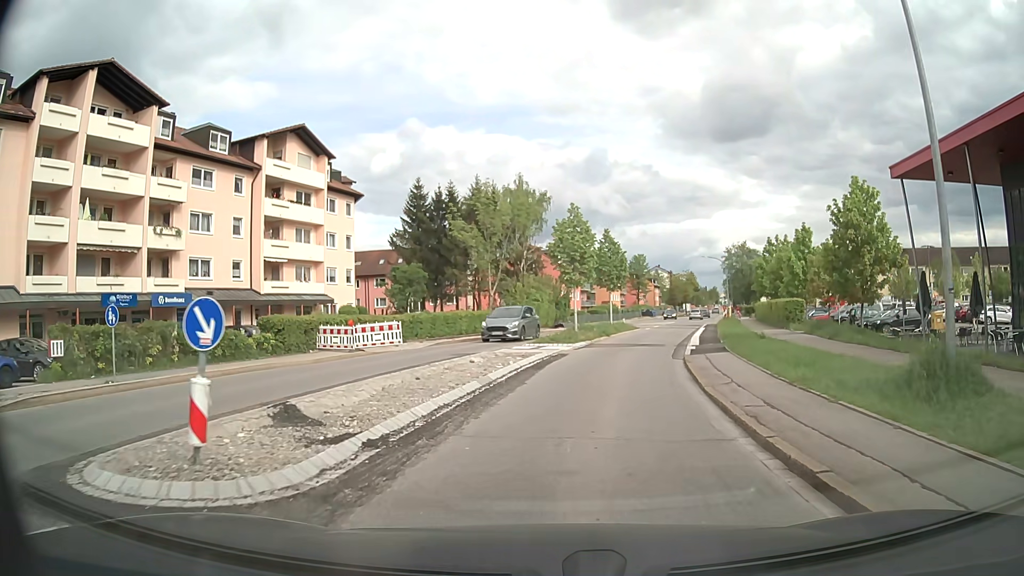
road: secondary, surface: asphalt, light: Day
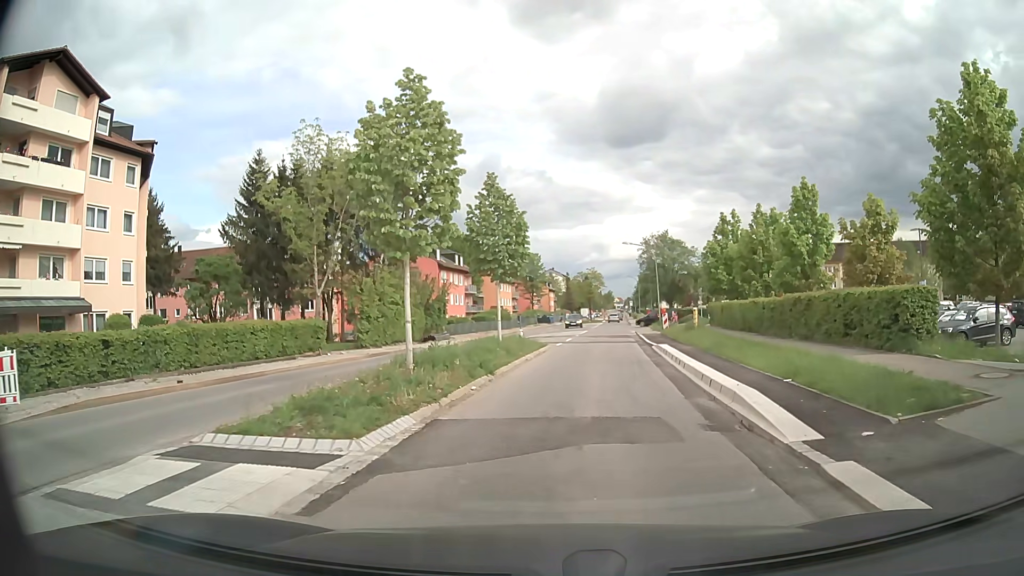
(+1.6, +18.8) m; +9°
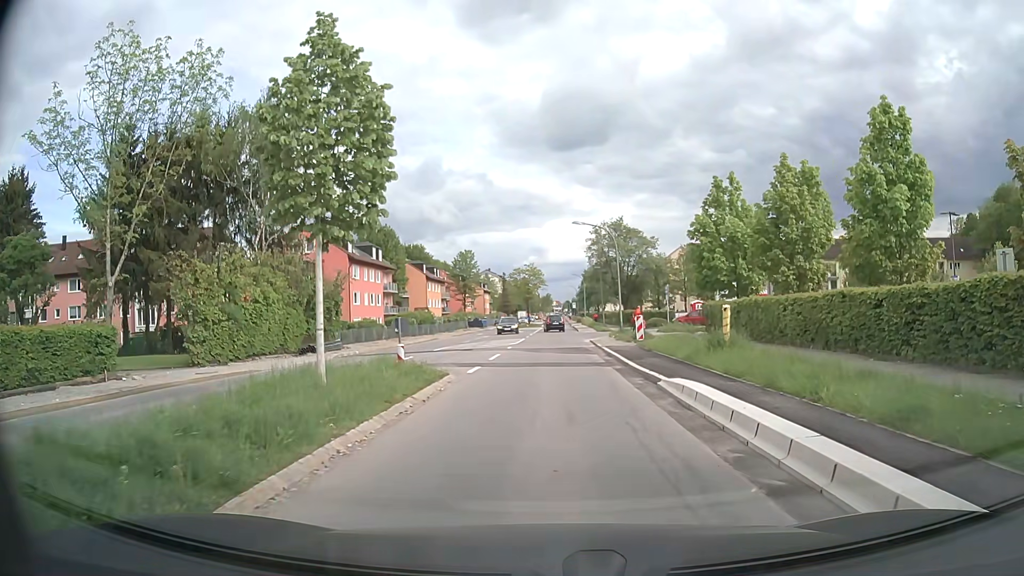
(+0.7, +13.9) m; +6°
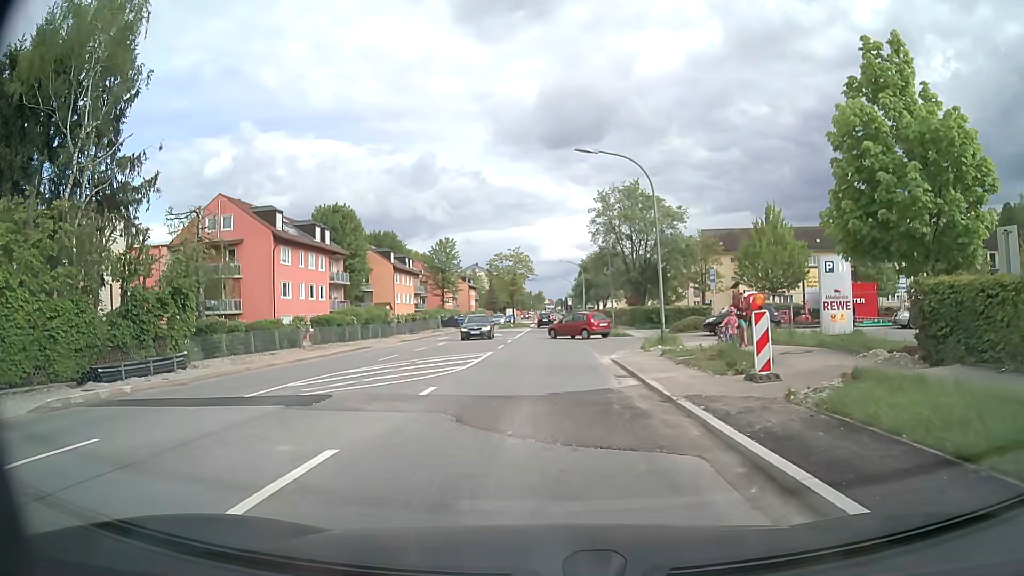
(+0.1, +18.4) m; 0°
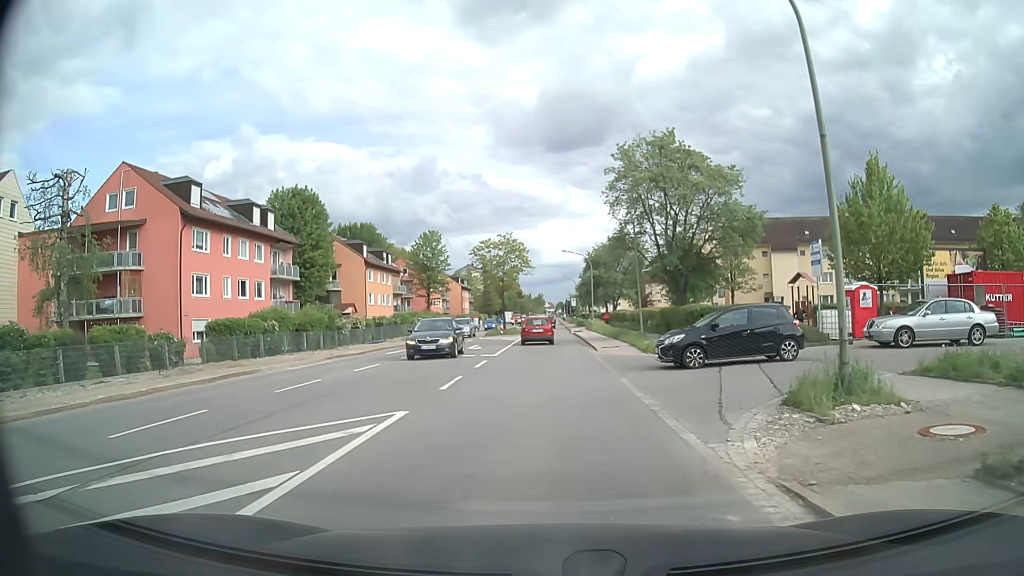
(0.0, +14.9) m; -1°
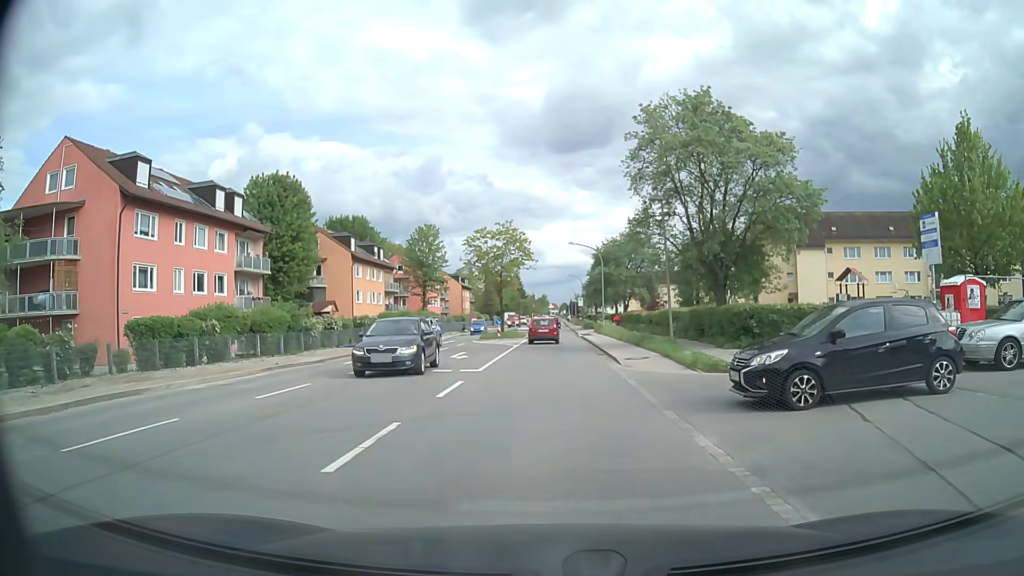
(+0.1, +7.2) m; +1°
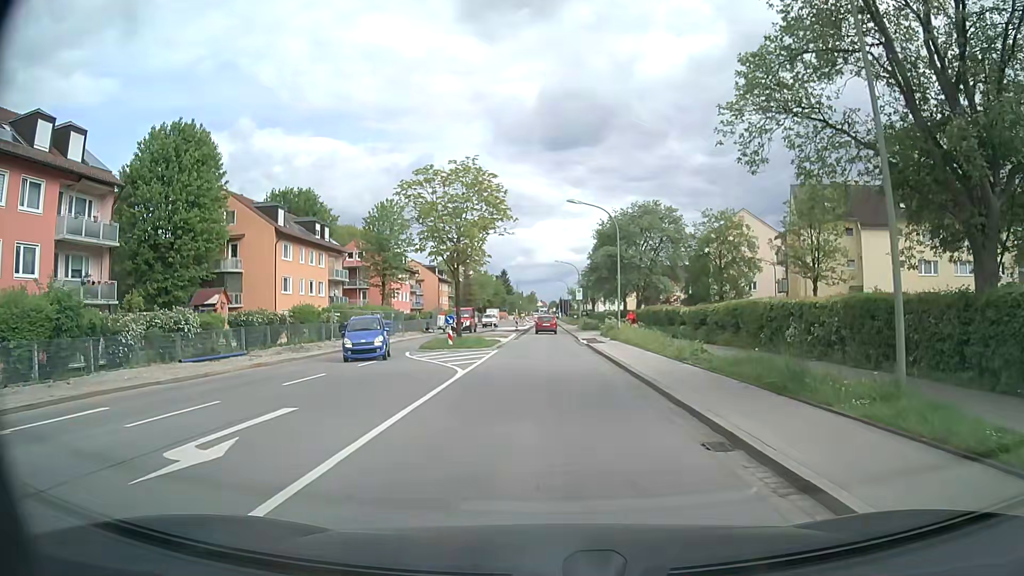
(0.0, +19.0) m; +1°
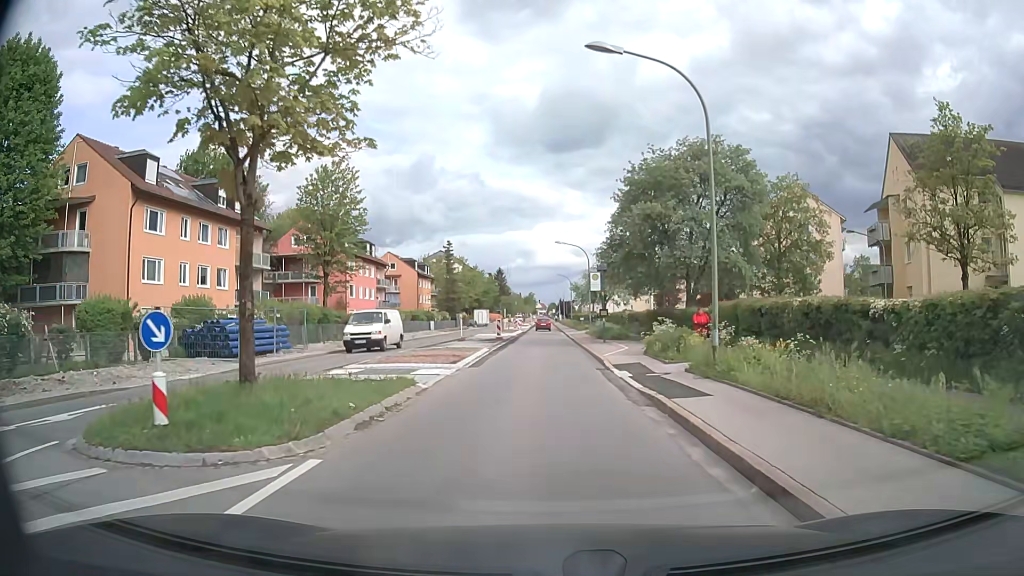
(+0.2, +21.1) m; 0°
(0, +10) (0, +20) (0, +30) (0, +40) (0, +50) (0, +60) (0, +70) (0, +80) (0, +90) (0, +100) m
